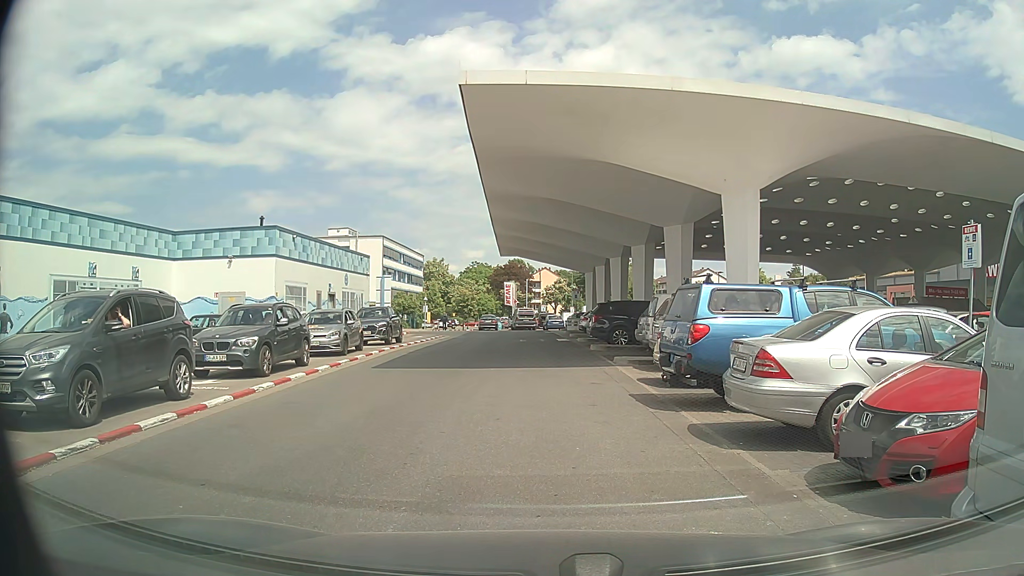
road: service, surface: paving_stones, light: Day
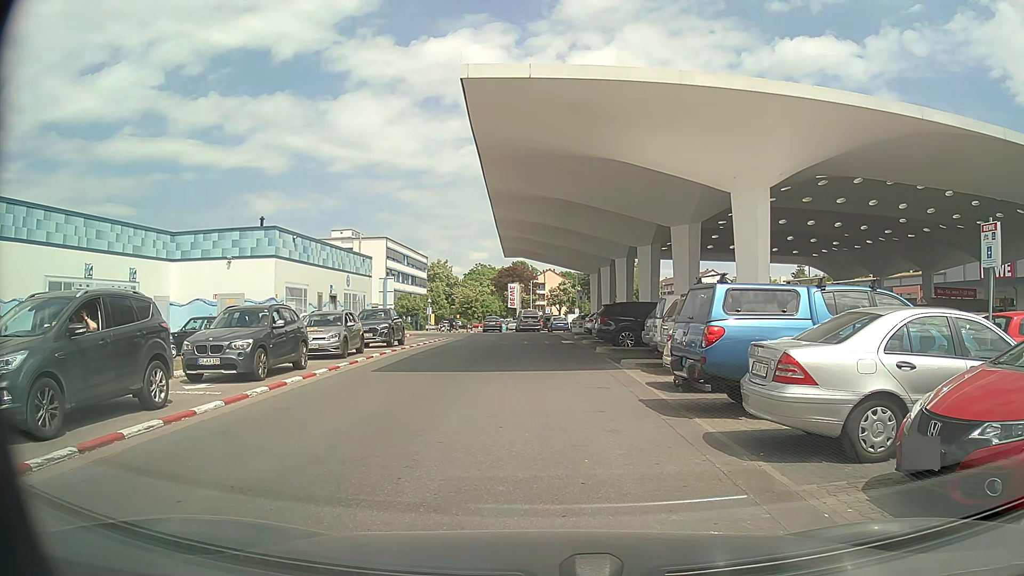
(0.0, +0.5) m; 0°
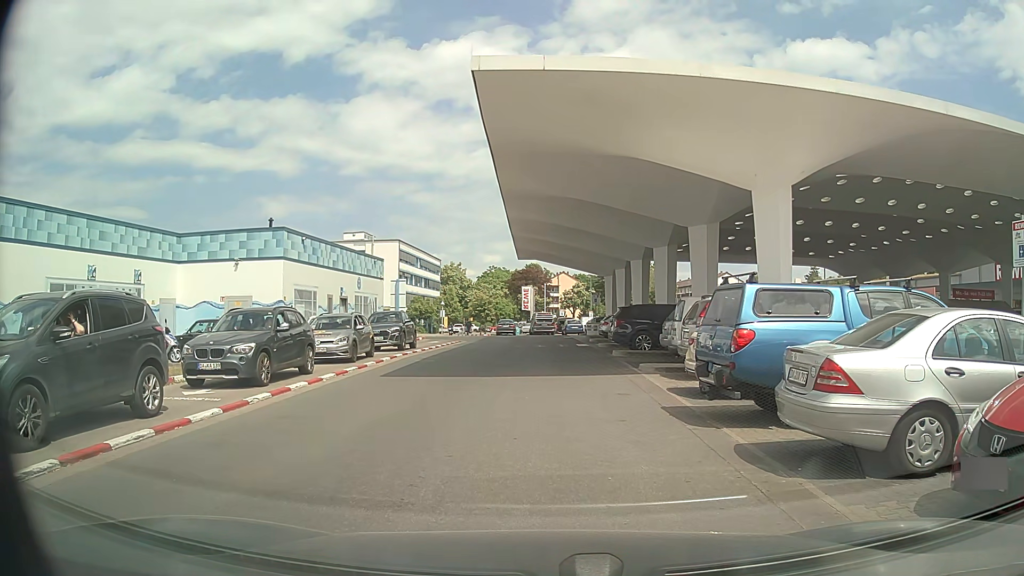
(0.0, +0.6) m; 0°
